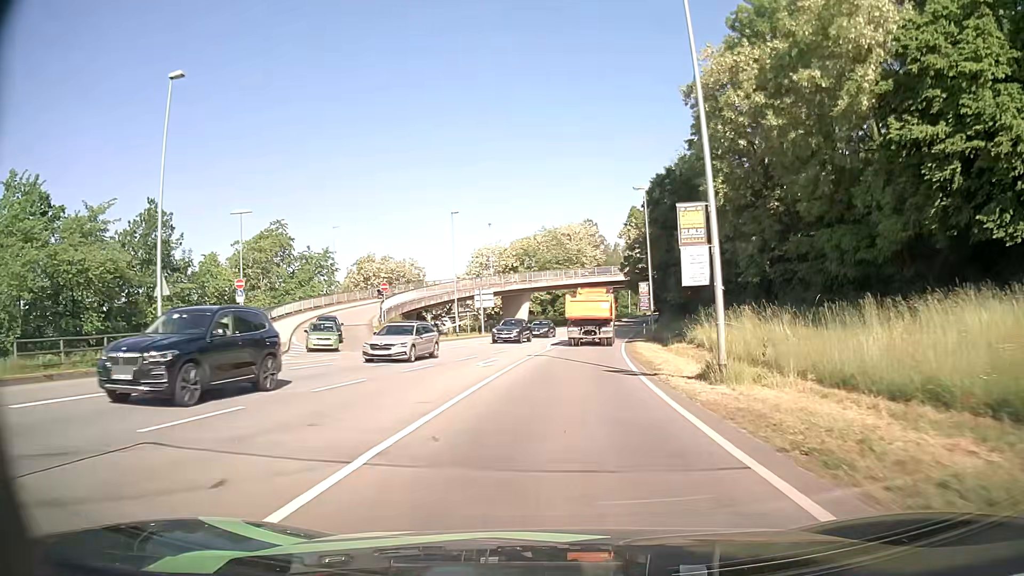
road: primary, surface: asphalt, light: Day
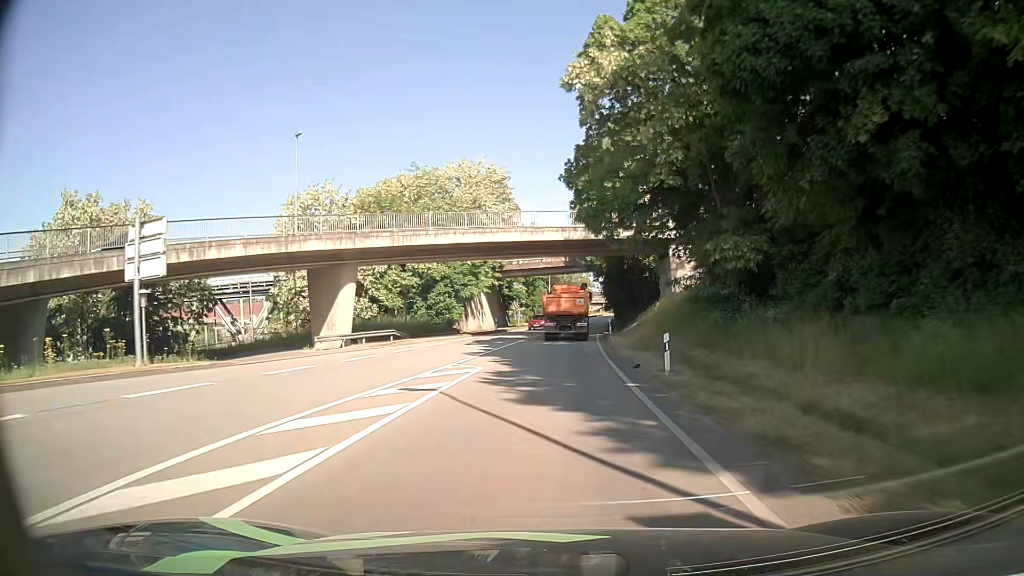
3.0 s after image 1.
(+3.1, +44.8) m; +8°
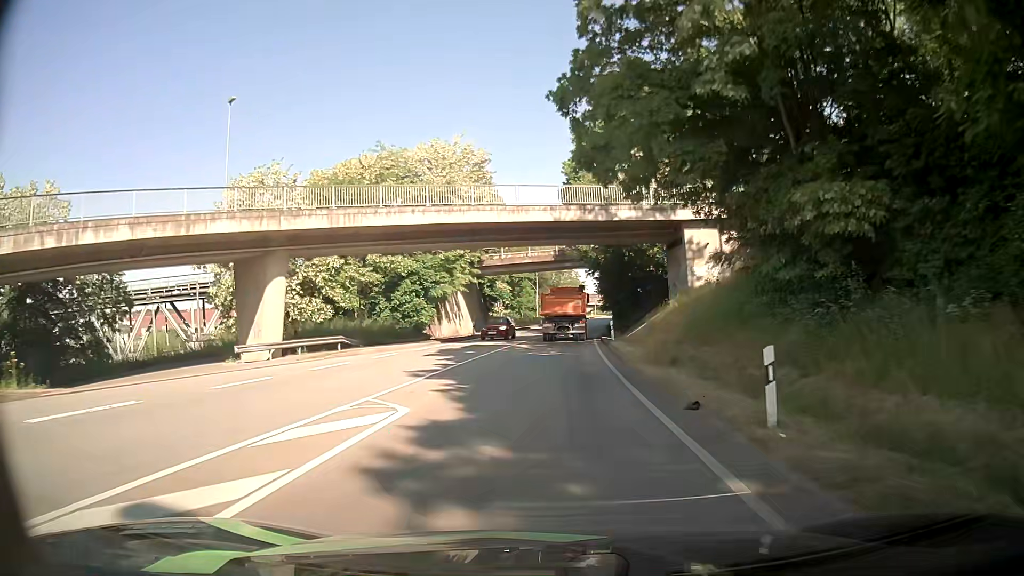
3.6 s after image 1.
(0.0, +8.9) m; +1°
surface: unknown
